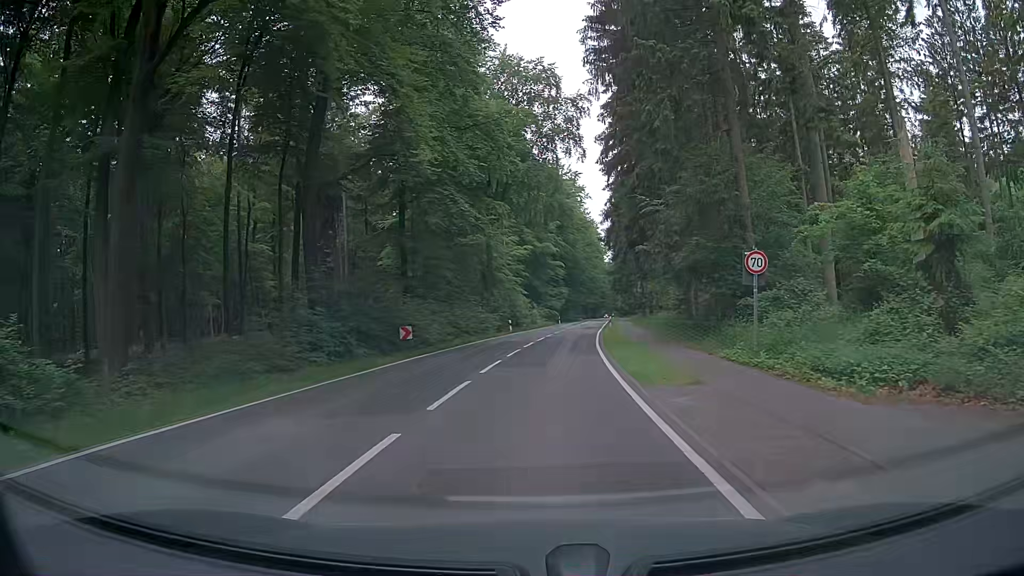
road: tertiary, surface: asphalt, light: Day
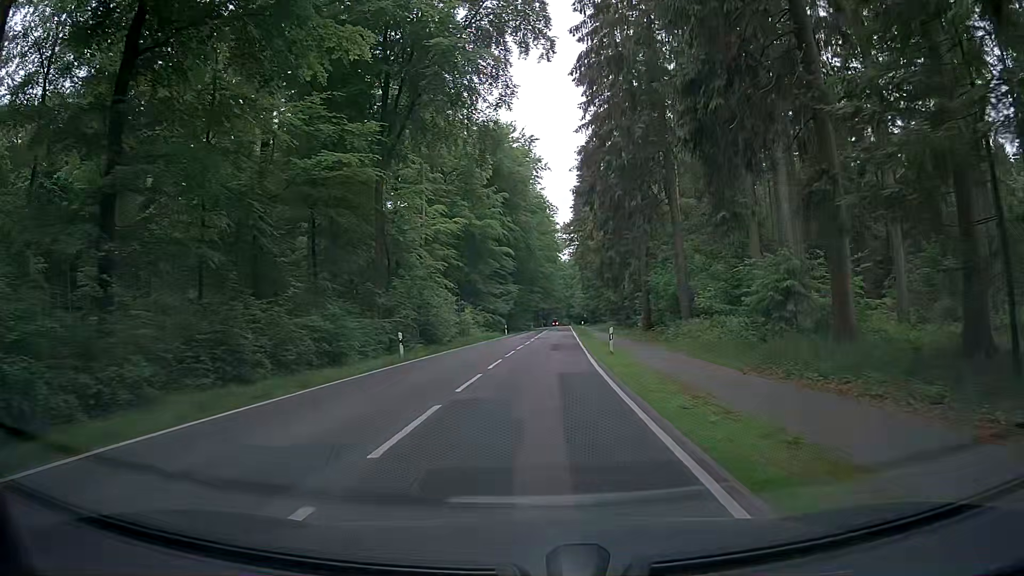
(+1.8, +28.2) m; +6°
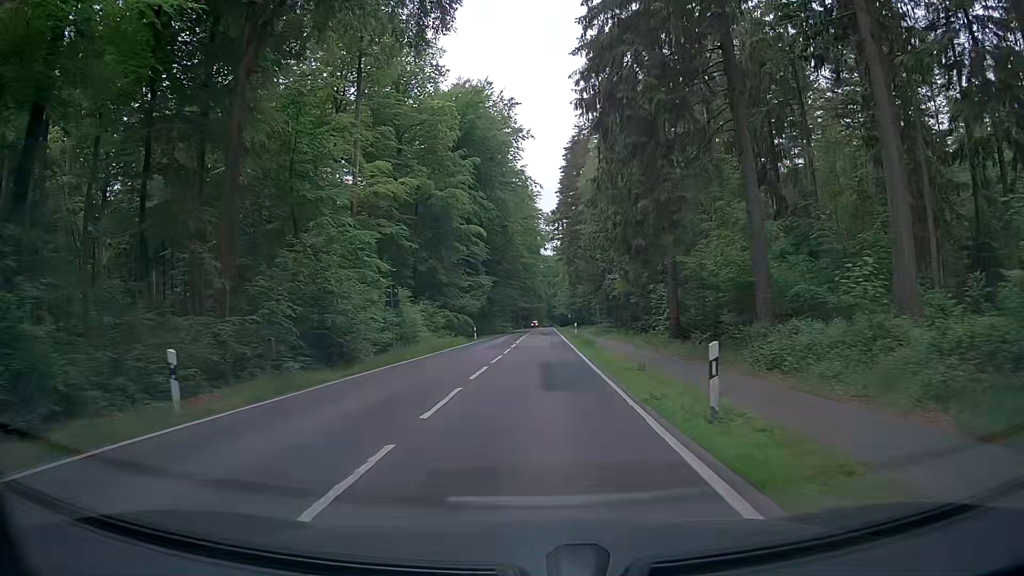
(+0.1, +16.1) m; +1°
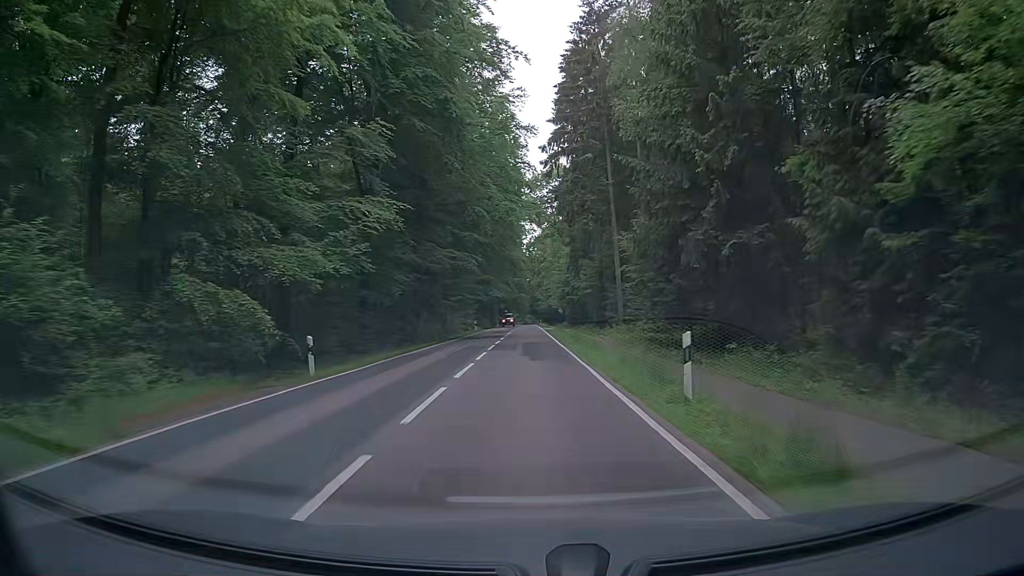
(+0.5, +38.5) m; +2°
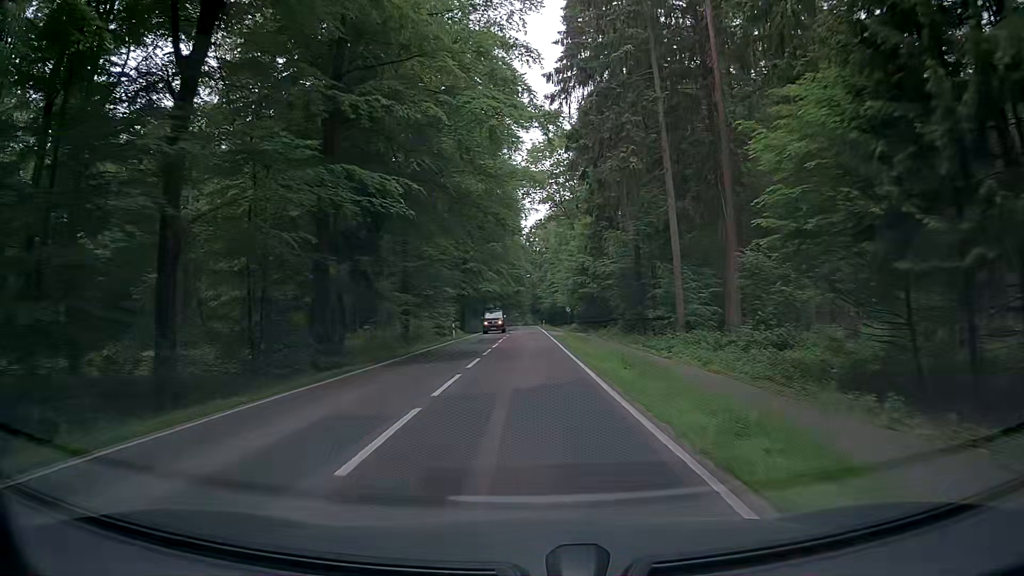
(+0.1, +21.3) m; 0°
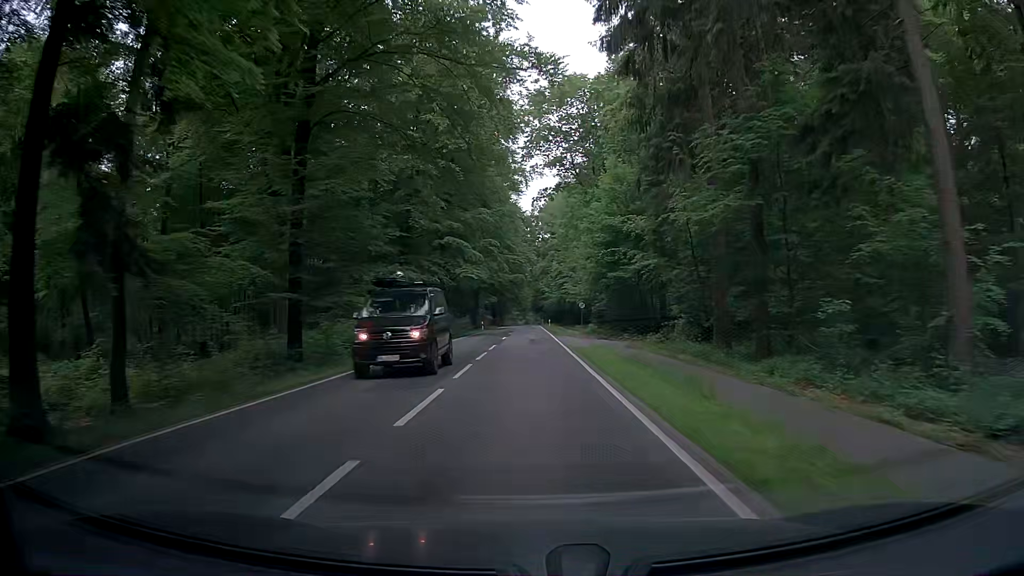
(+0.3, +22.2) m; 0°
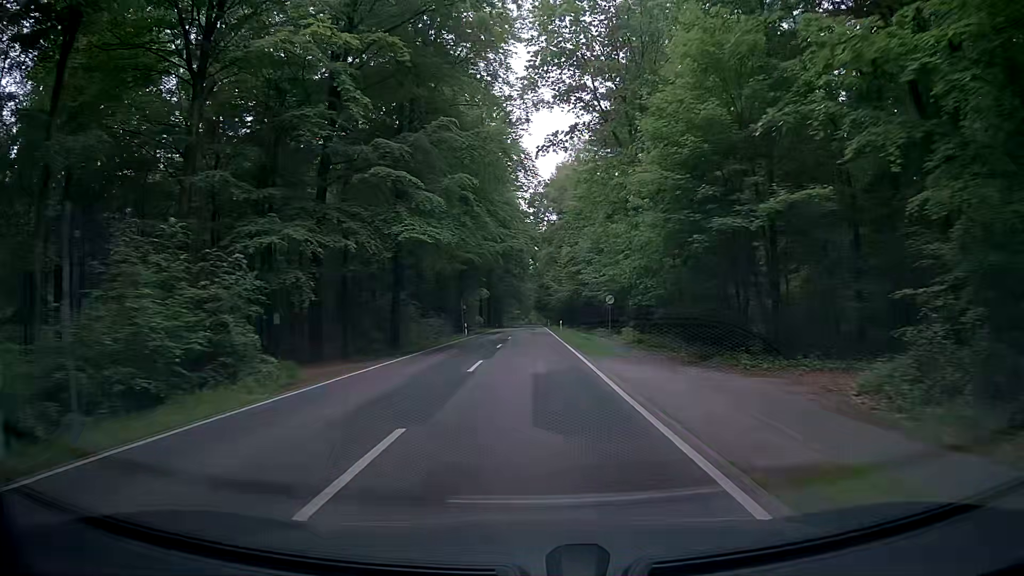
(-0.1, +22.9) m; 0°
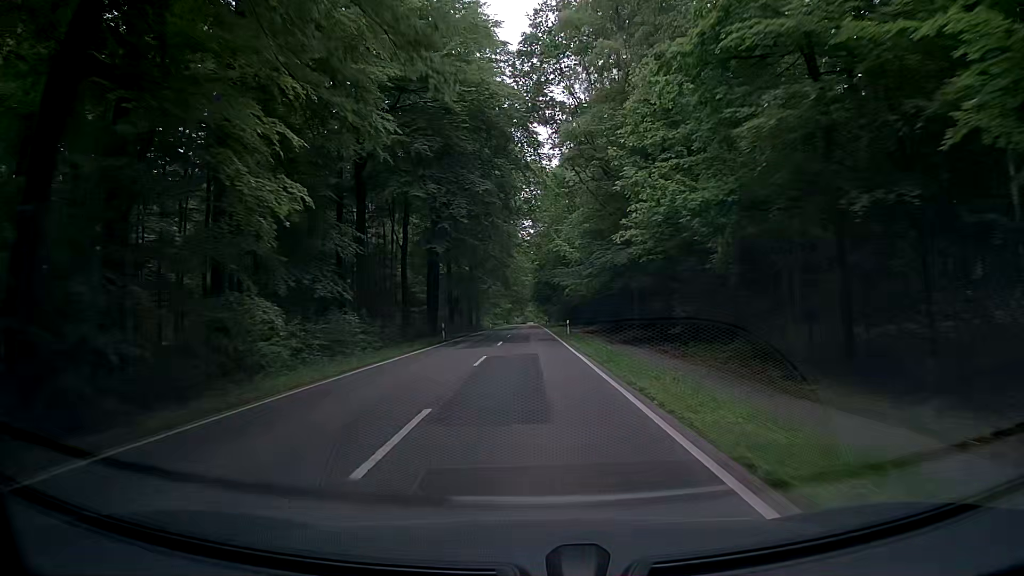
(-0.3, +59.7) m; 0°
(0, +10) (0, +20) (0, +30) (0, +40) (0, +50) (0, +60) (0, +70) (0, +80) (0, +90) (0, +100) m
